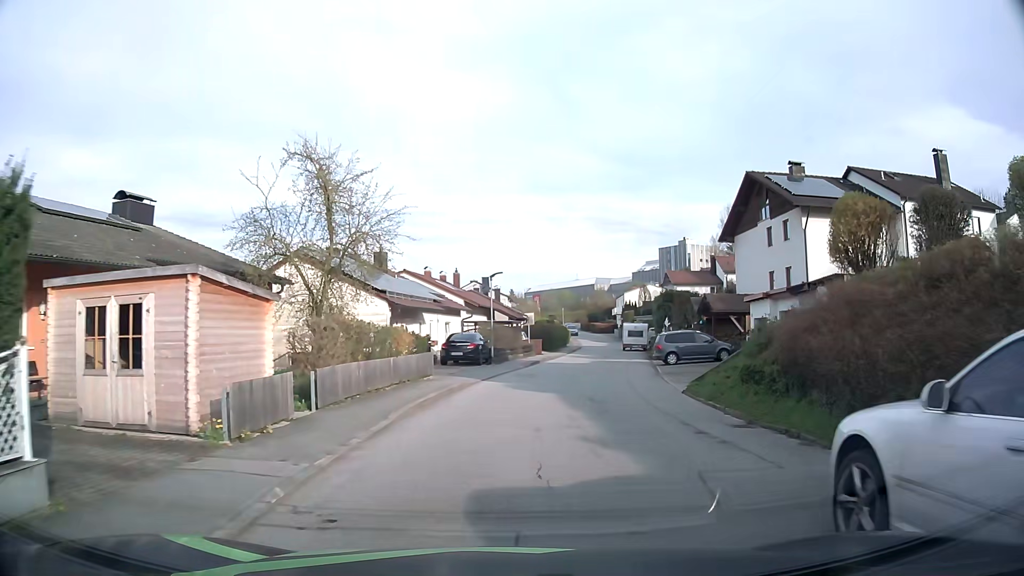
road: residential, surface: asphalt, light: Day
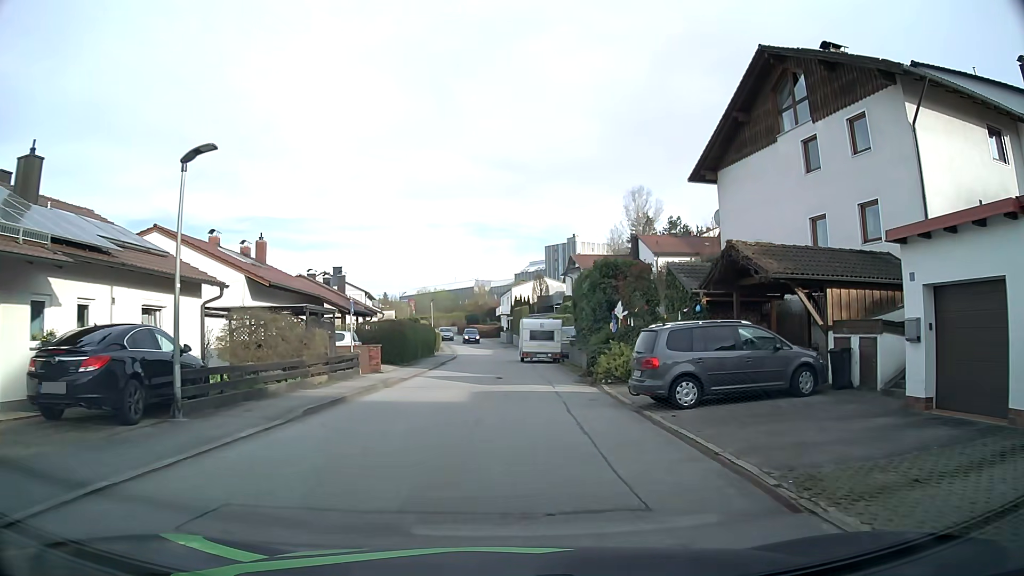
(+2.2, +21.1) m; +10°
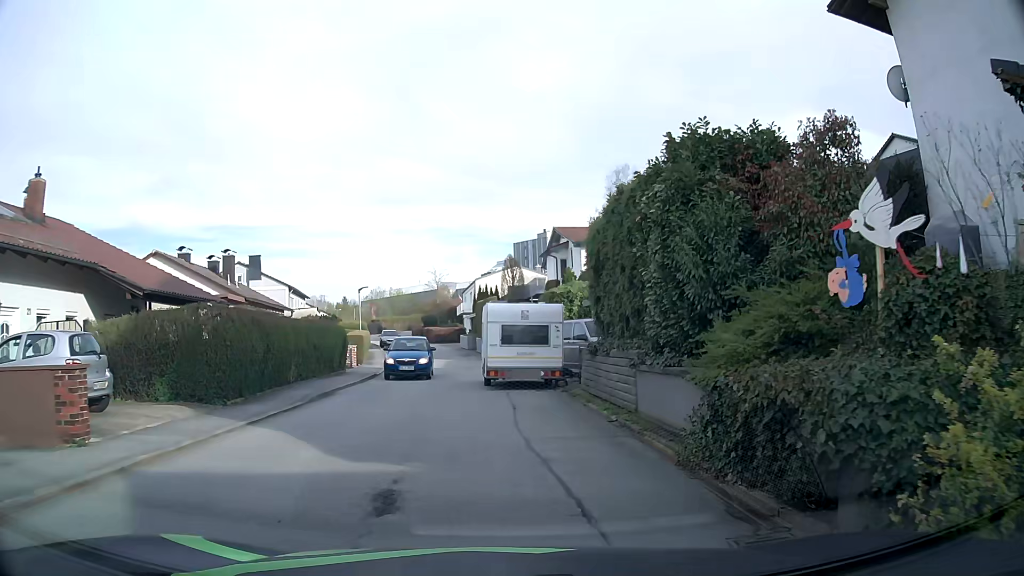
(+0.4, +17.2) m; +3°
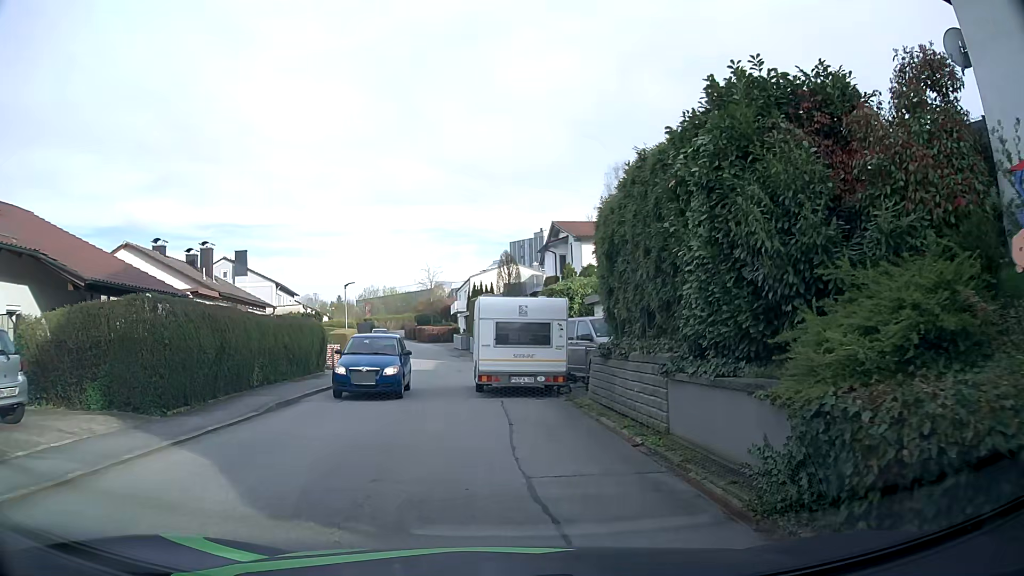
(0.0, +2.5) m; 0°
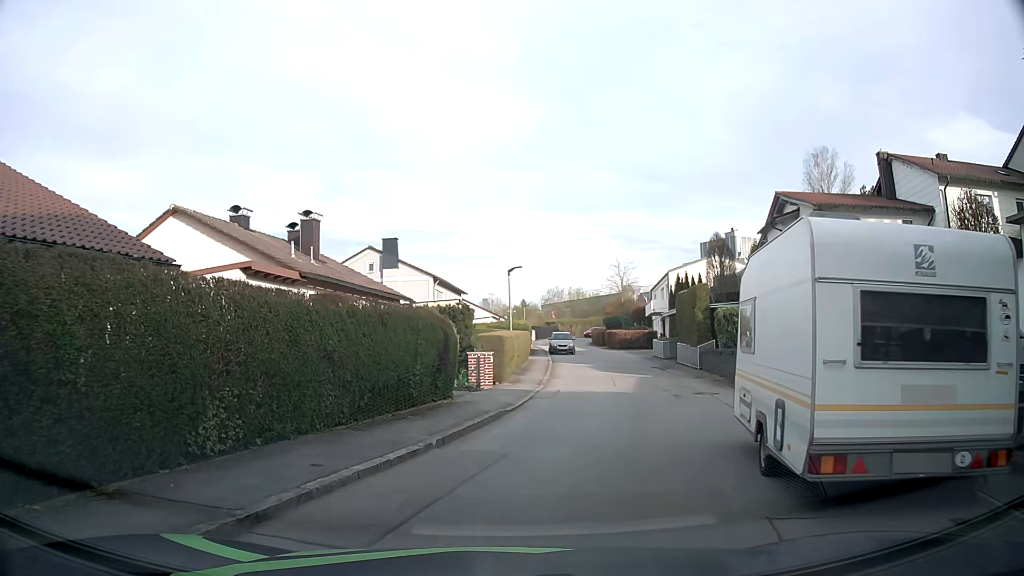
(-1.2, +10.6) m; -16°
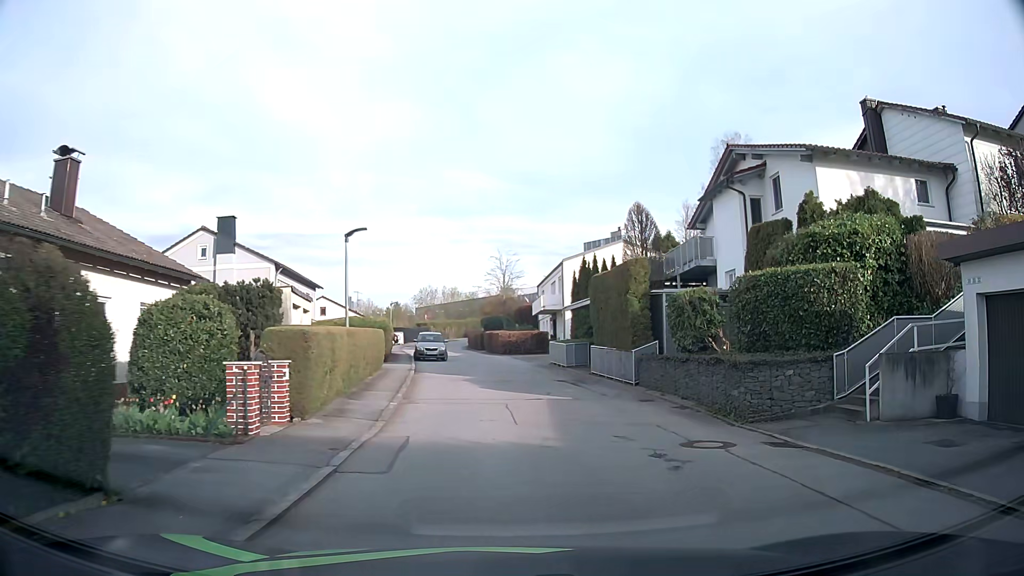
(+0.8, +10.1) m; +11°
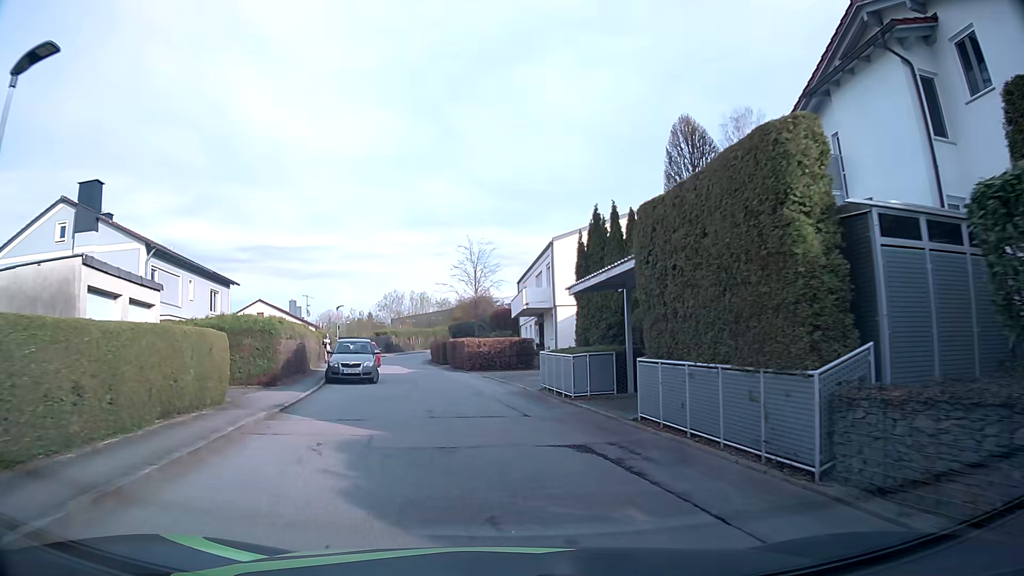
(+0.4, +13.3) m; +2°
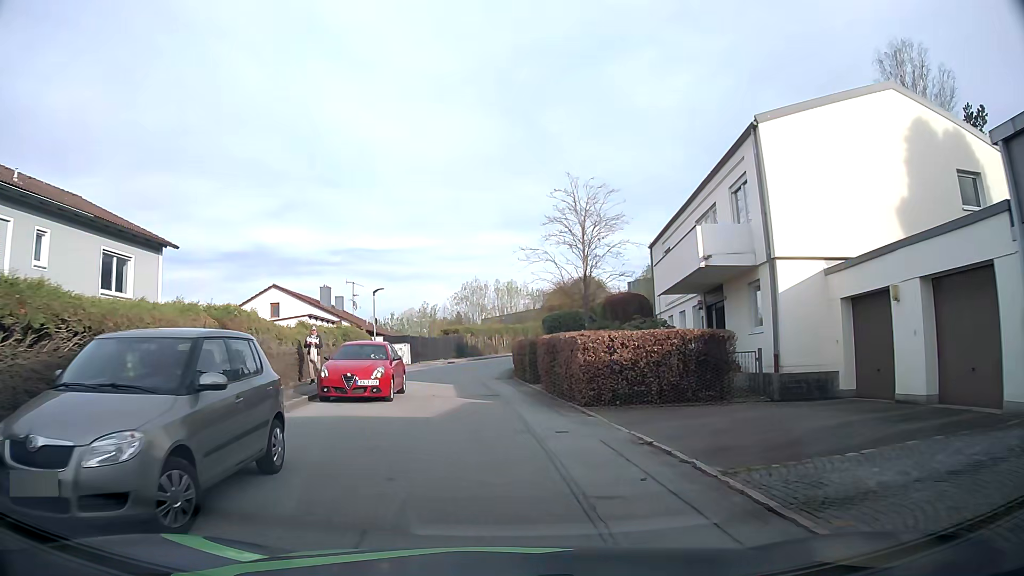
(-1.2, +18.5) m; -8°
(0, +10) (-1, +20) (-2, +30) (-1, +40) (+1, +50) (+6, +58) (+12, +66) (+20, +72) (+29, +76) (+39, +77) m
